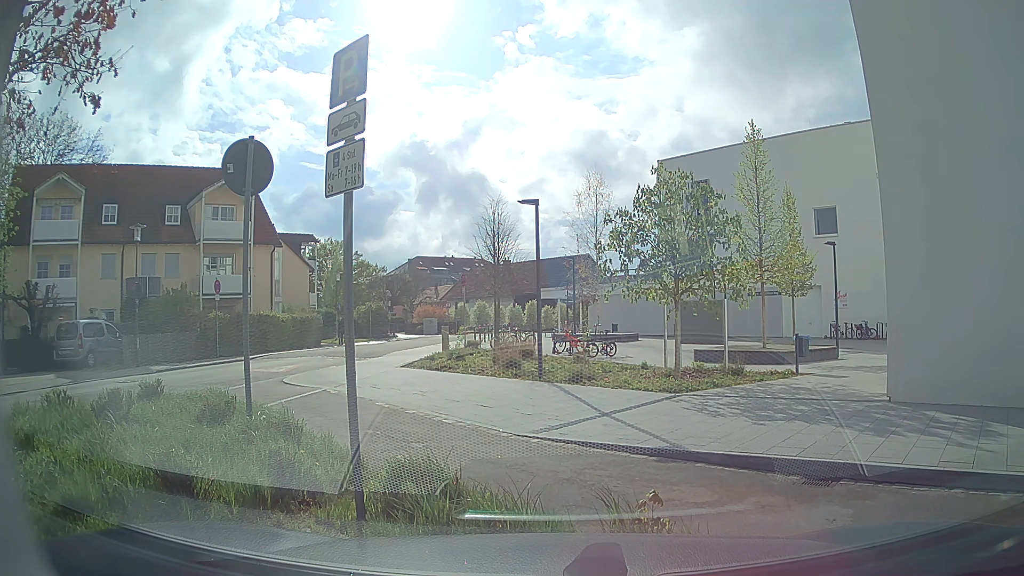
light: Day
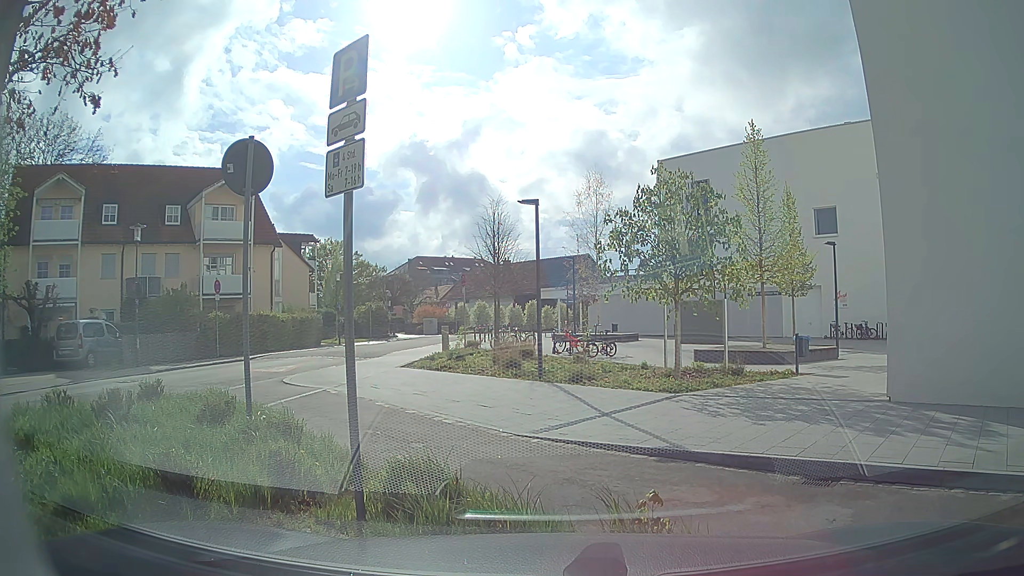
(0.0, 0.0) m; 0°
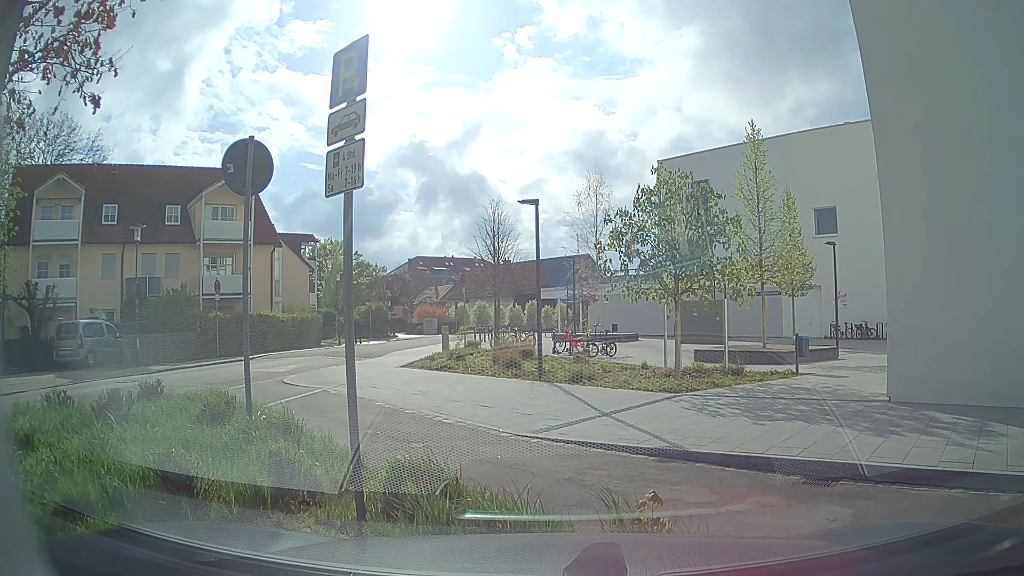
(0.0, 0.0) m; 0°
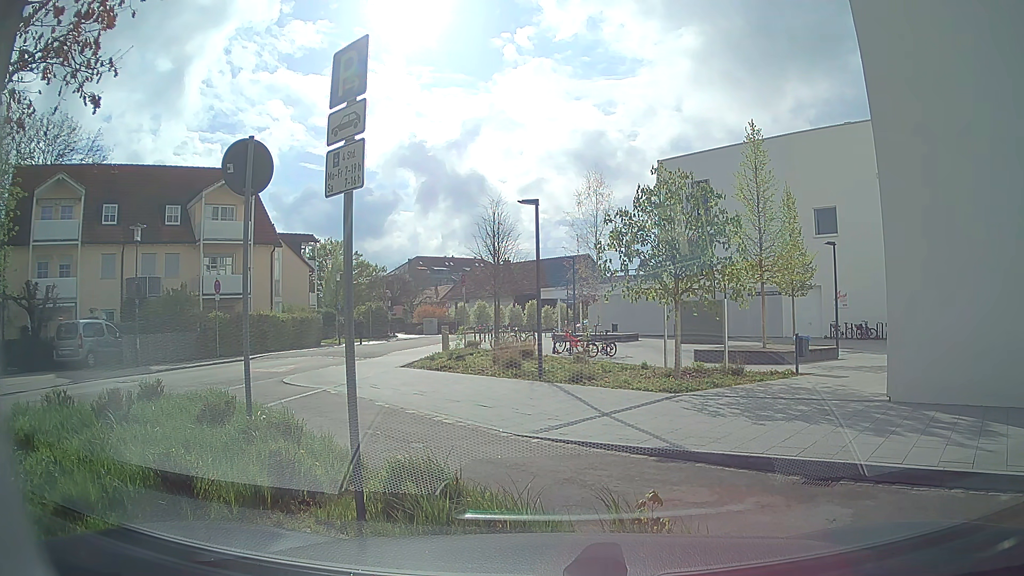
(0.0, 0.0) m; 0°
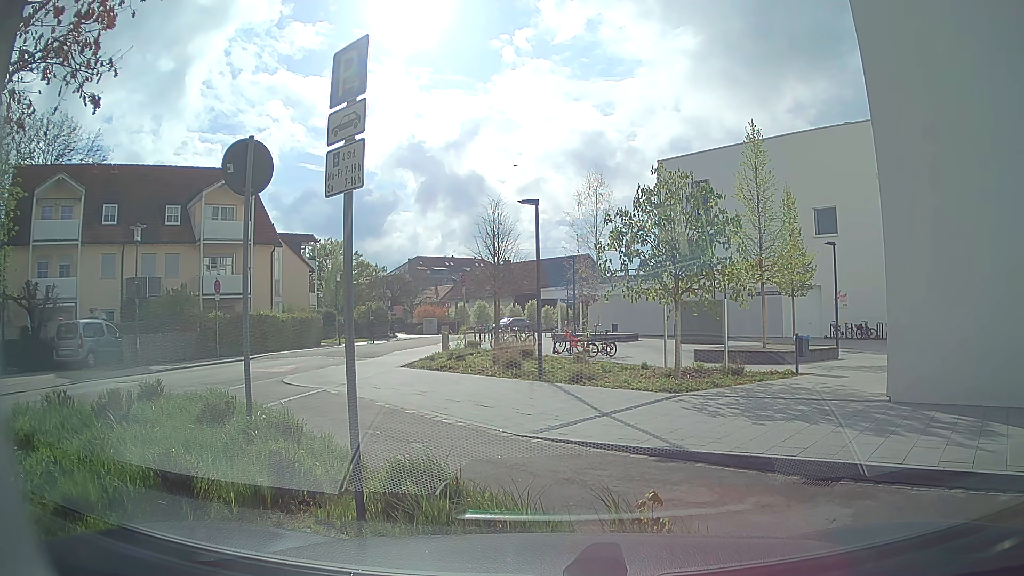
(0.0, 0.0) m; 0°
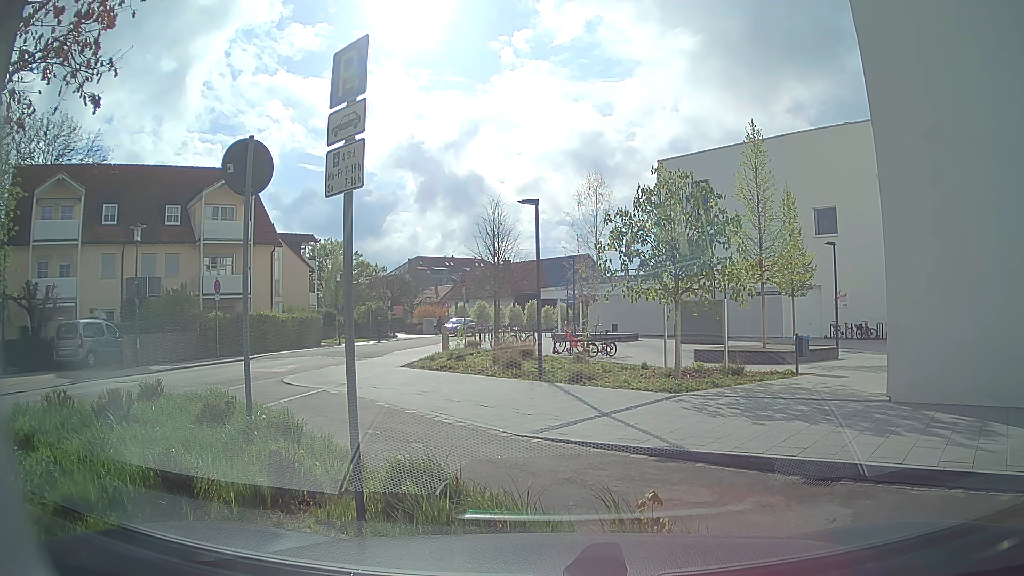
(0.0, 0.0) m; 0°
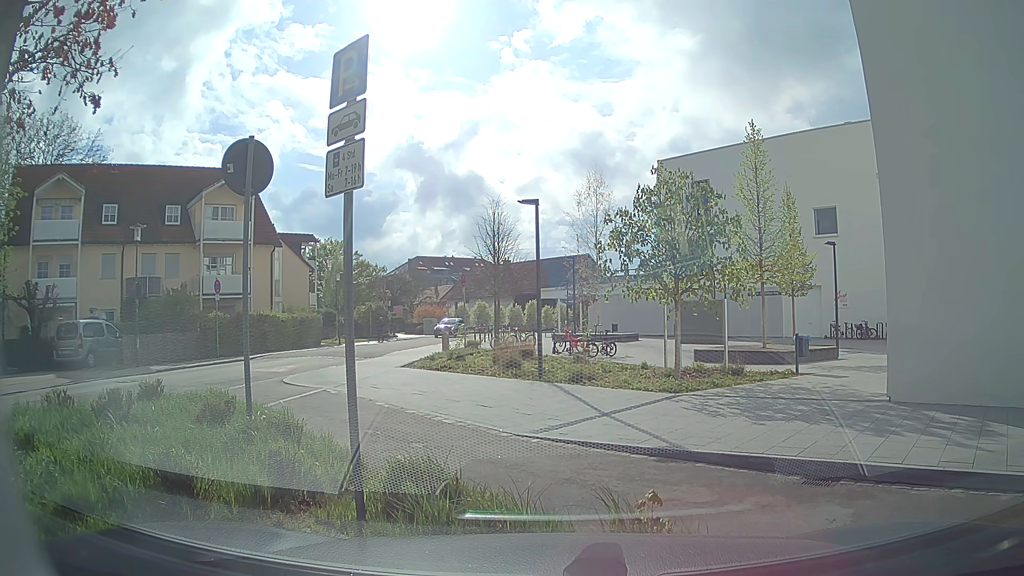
(0.0, 0.0) m; 0°
